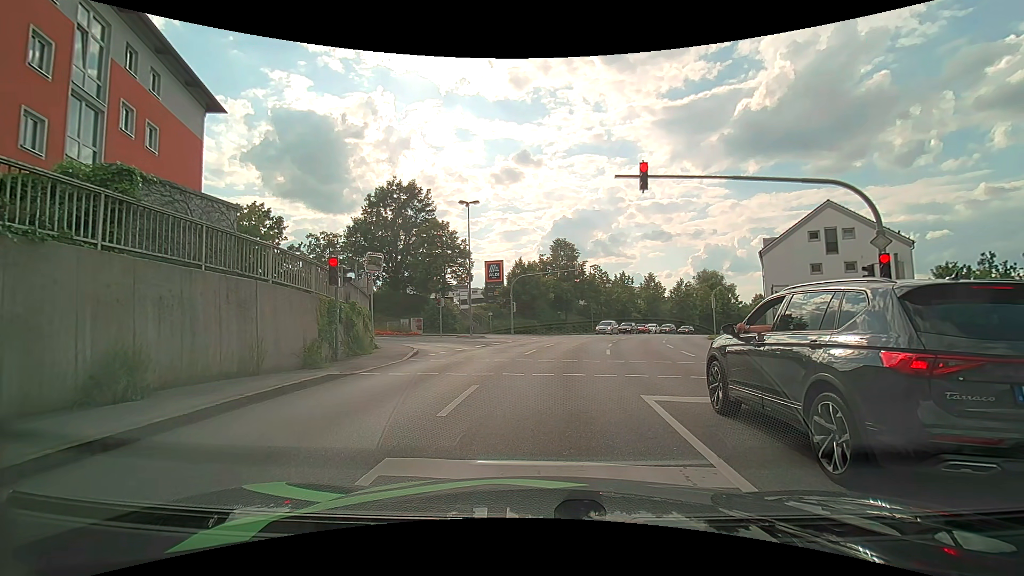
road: tertiary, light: Day
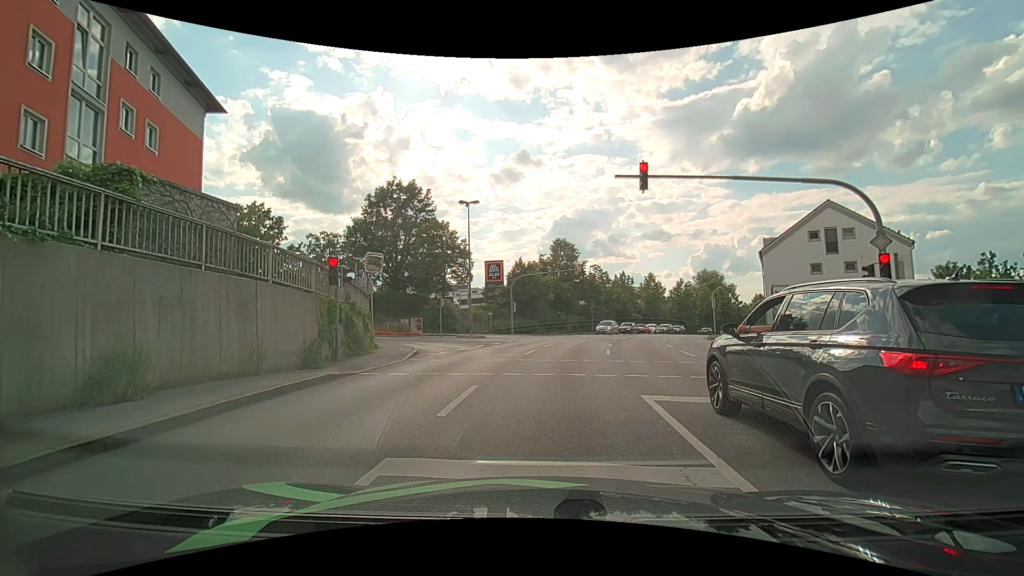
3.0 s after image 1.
(0.0, 0.0) m; 0°
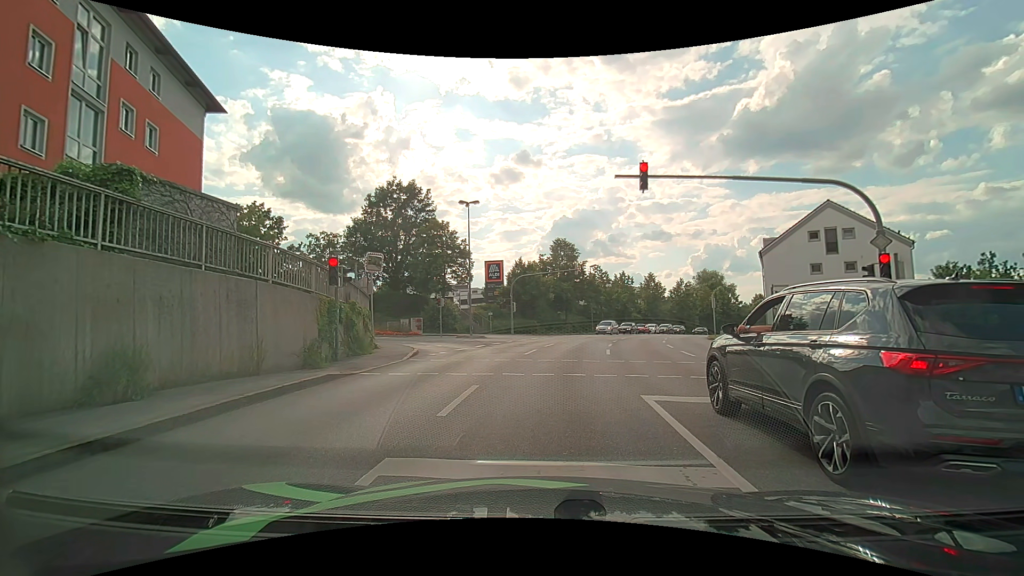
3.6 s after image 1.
(0.0, 0.0) m; 0°
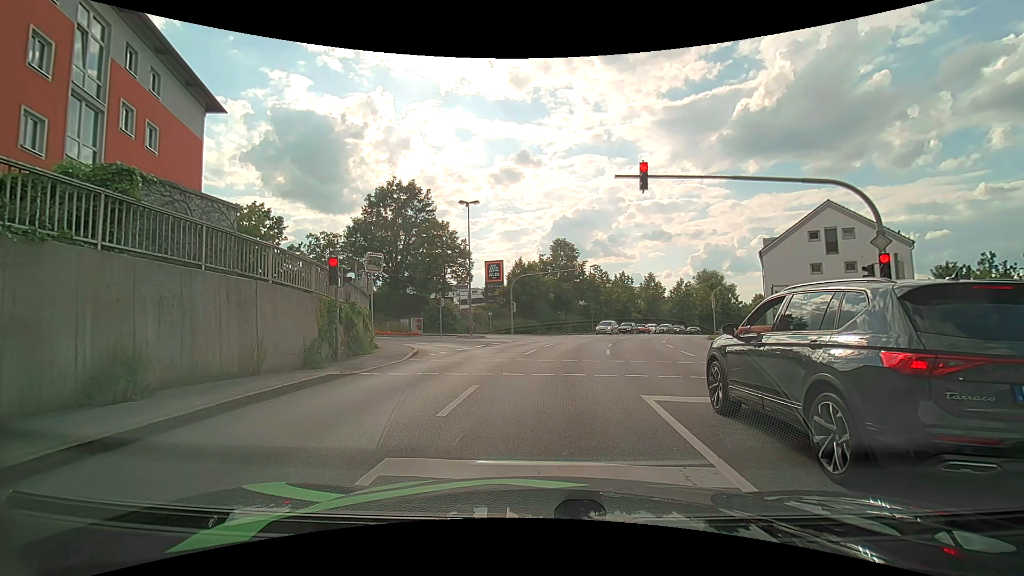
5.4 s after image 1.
(0.0, 0.0) m; 0°
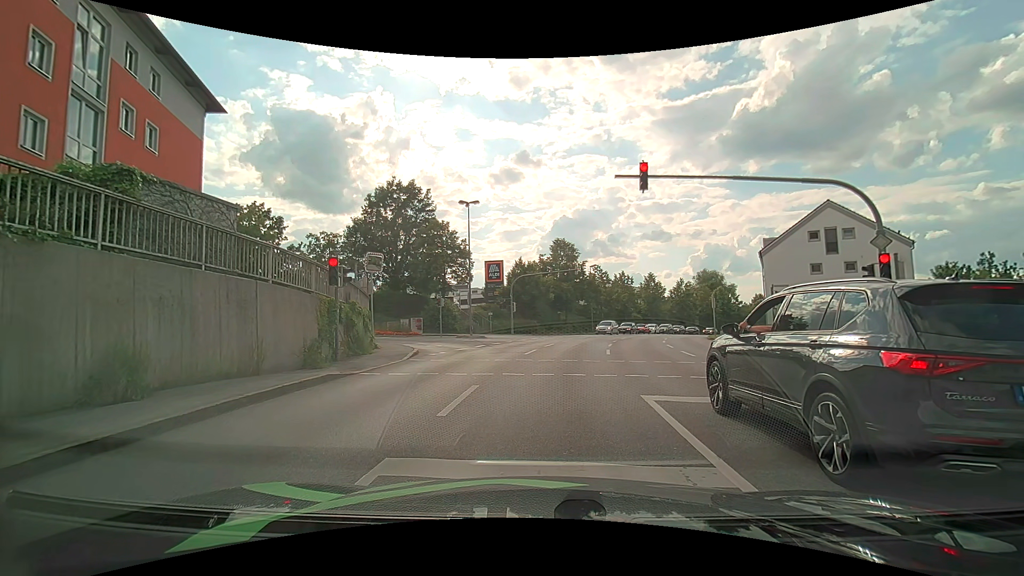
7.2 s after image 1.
(0.0, 0.0) m; 0°
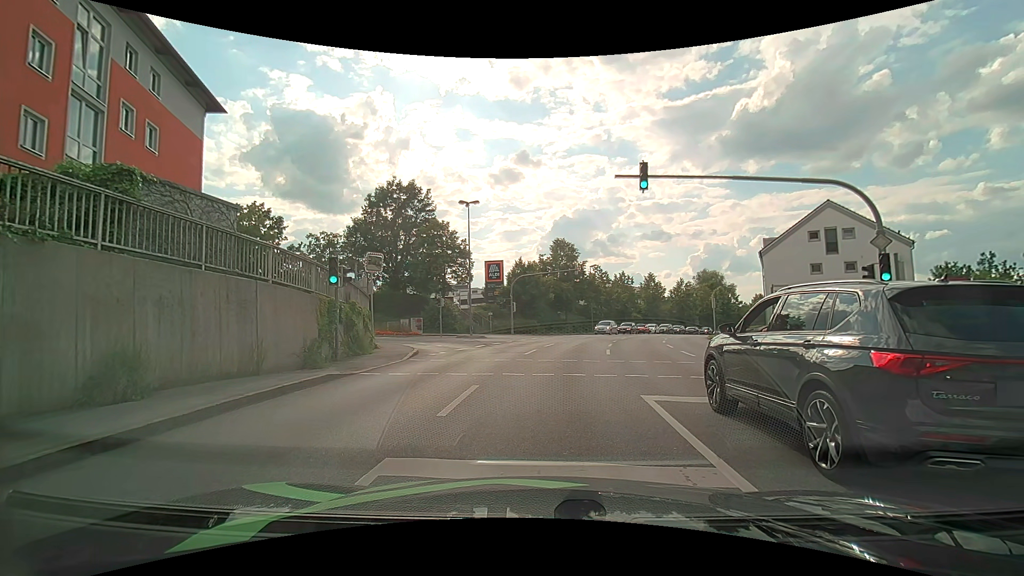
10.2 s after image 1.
(0.0, 0.0) m; 0°
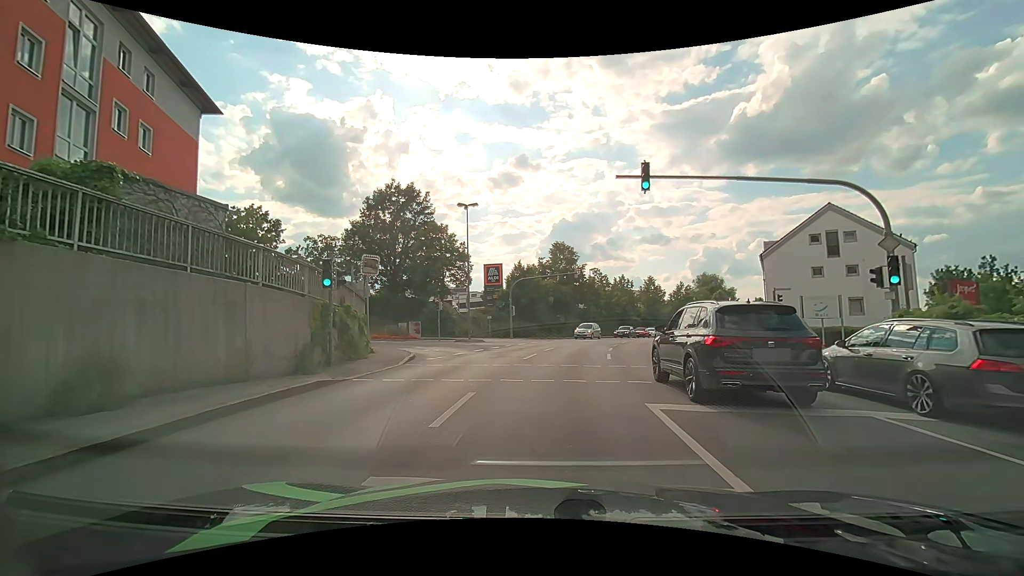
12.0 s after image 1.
(0.0, +0.4) m; 0°
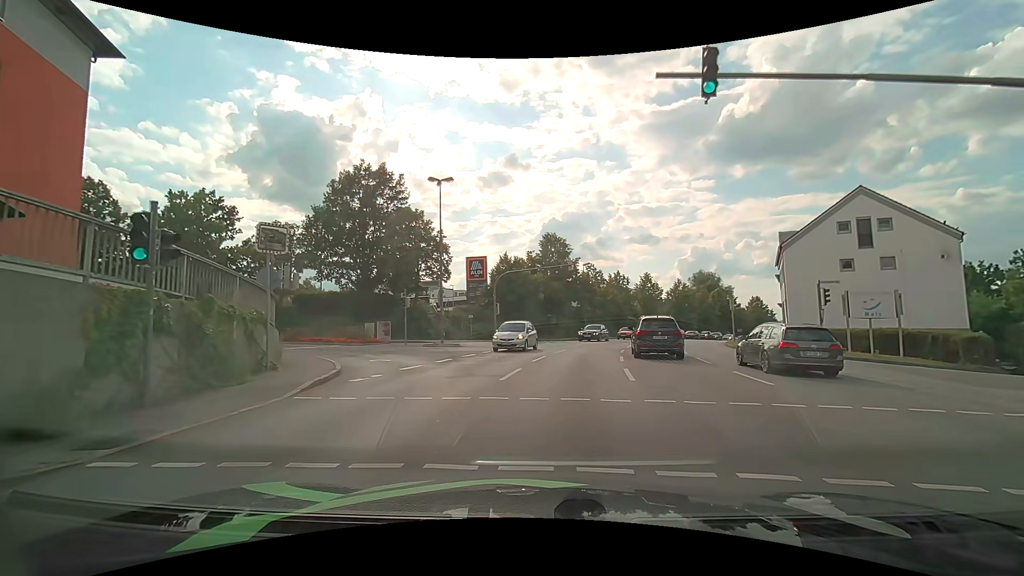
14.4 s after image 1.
(-0.1, +6.9) m; 0°
(0, +10) (+1, +20) (+3, +30) (-3, +37) (-13, +38) (-23, +39) (-33, +39) (-42, +40) (-52, +41) (-62, +42) m
